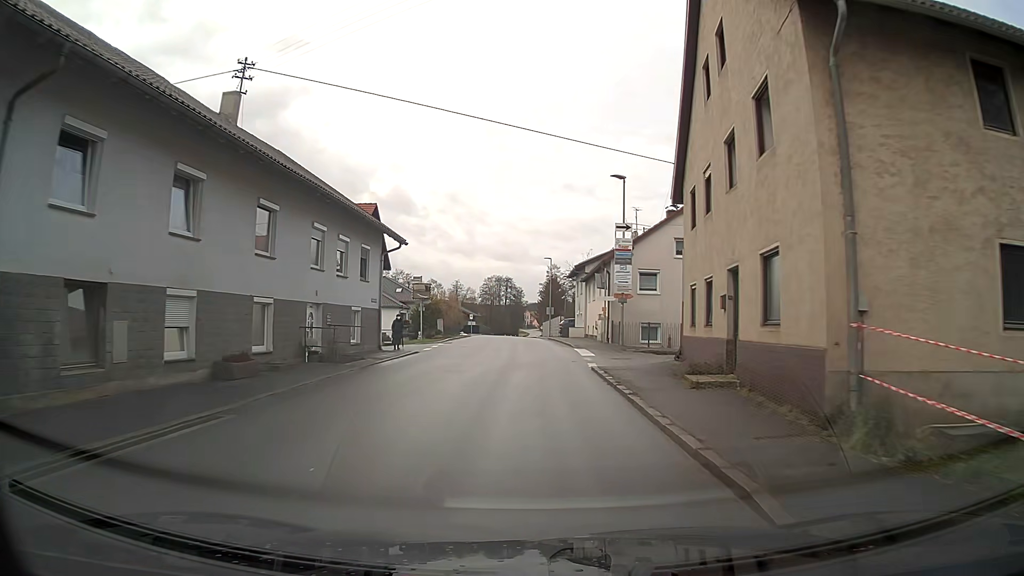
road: secondary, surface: asphalt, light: Day
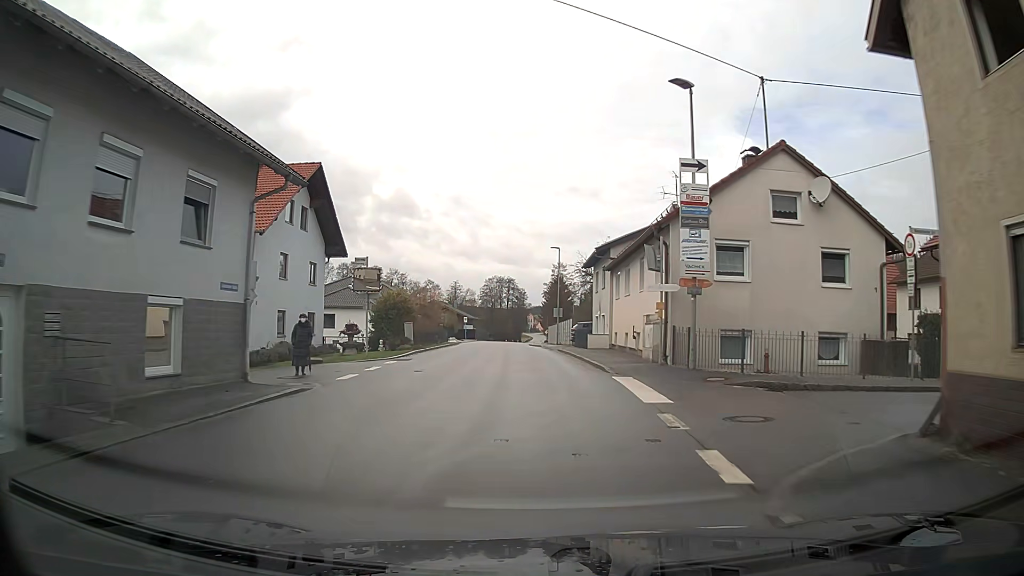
(0.0, +13.5) m; 0°
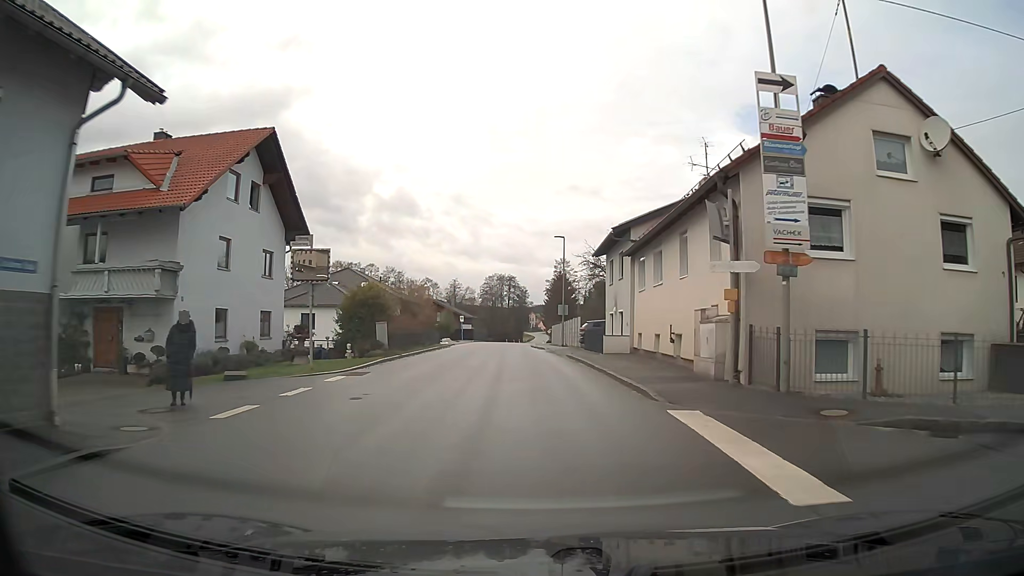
(0.0, +6.7) m; 0°
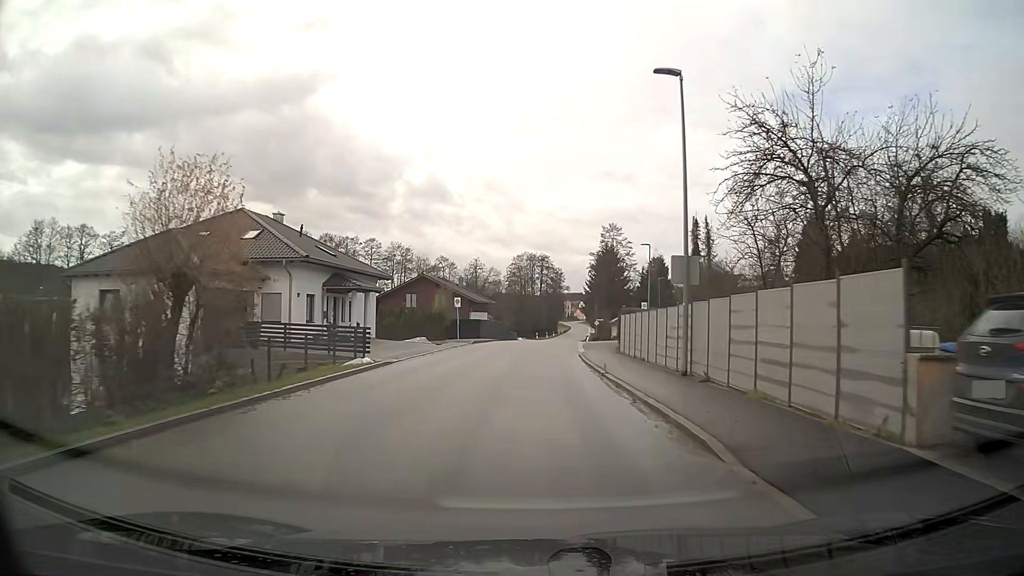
(-0.8, +33.7) m; -3°
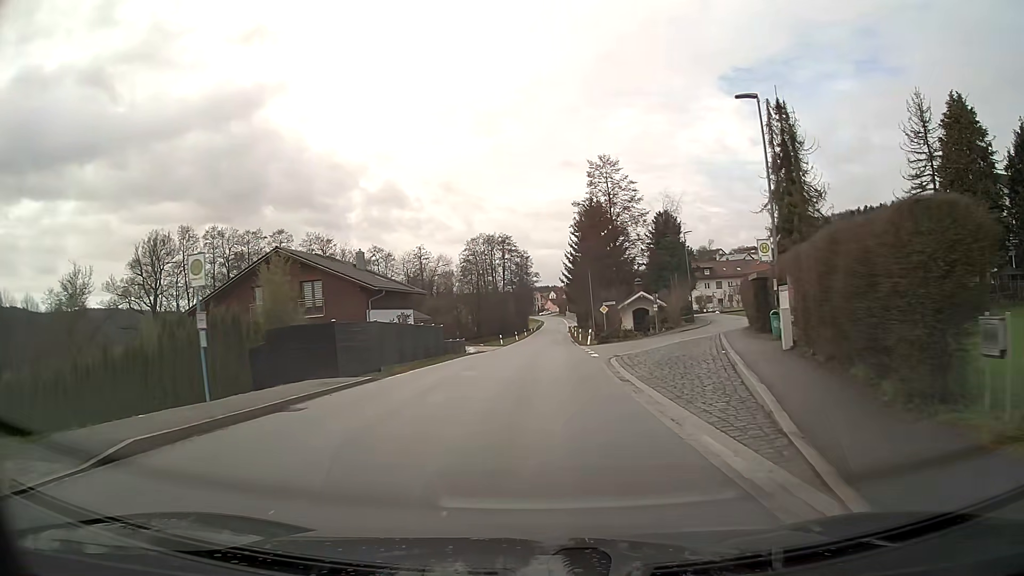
(+0.7, +35.4) m; +3°
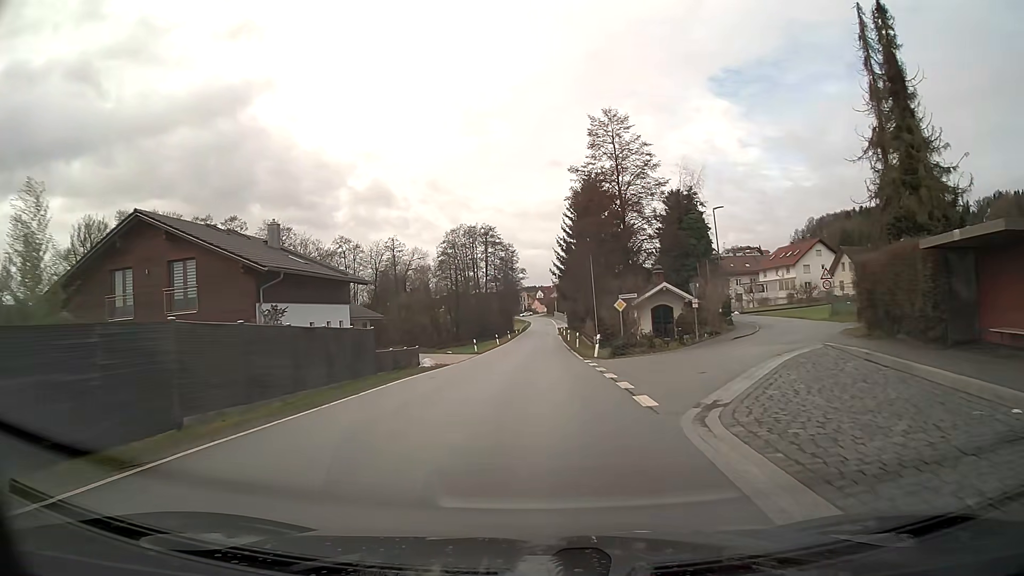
(+0.1, +14.5) m; +1°
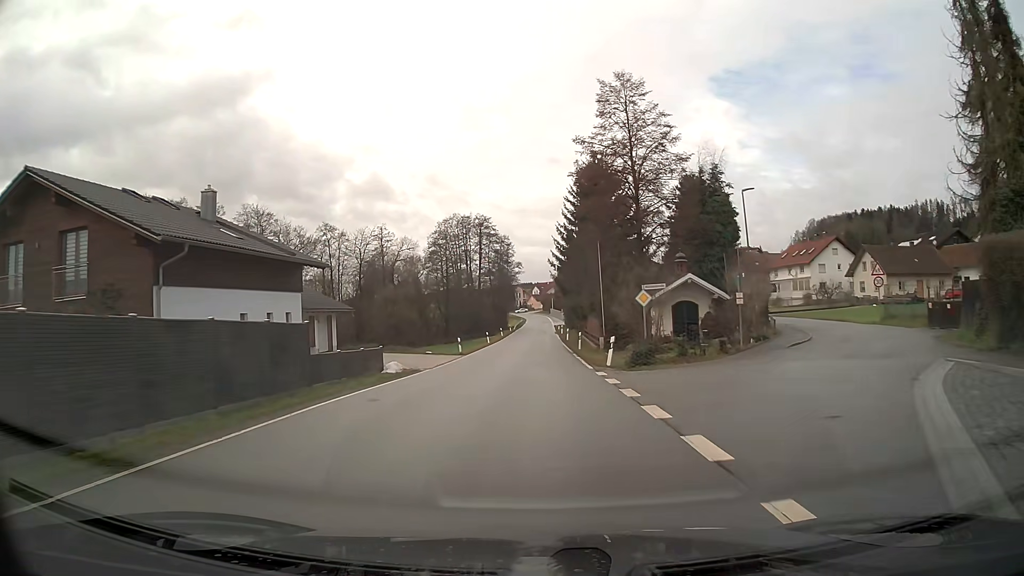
(0.0, +7.3) m; 0°
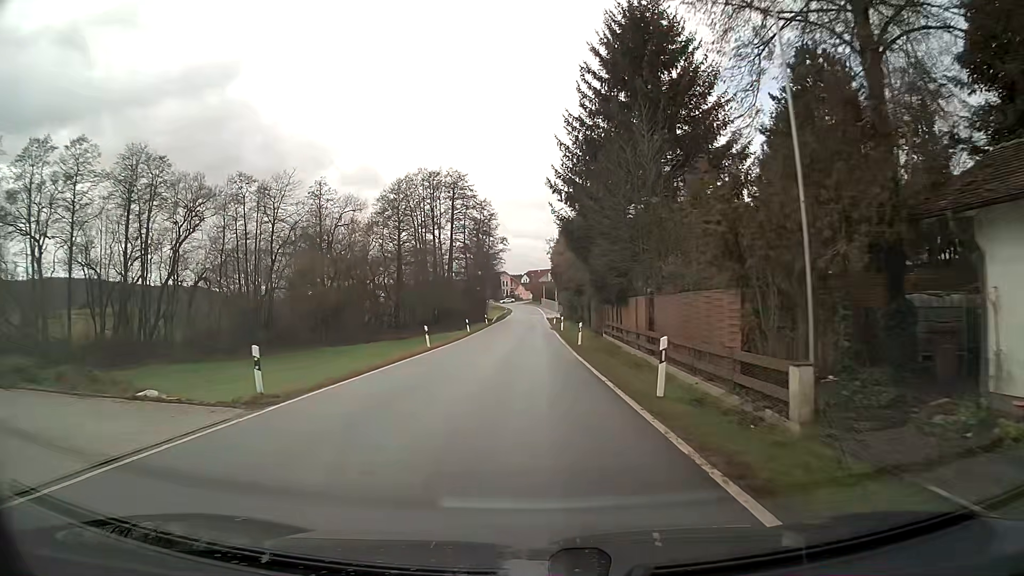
(+0.3, +29.9) m; +1°
(0, +10) (0, +20) (0, +30) (0, +40) (0, +50) (0, +60) (0, +70) (+1, +80) (+1, +90) (+1, +100) m
